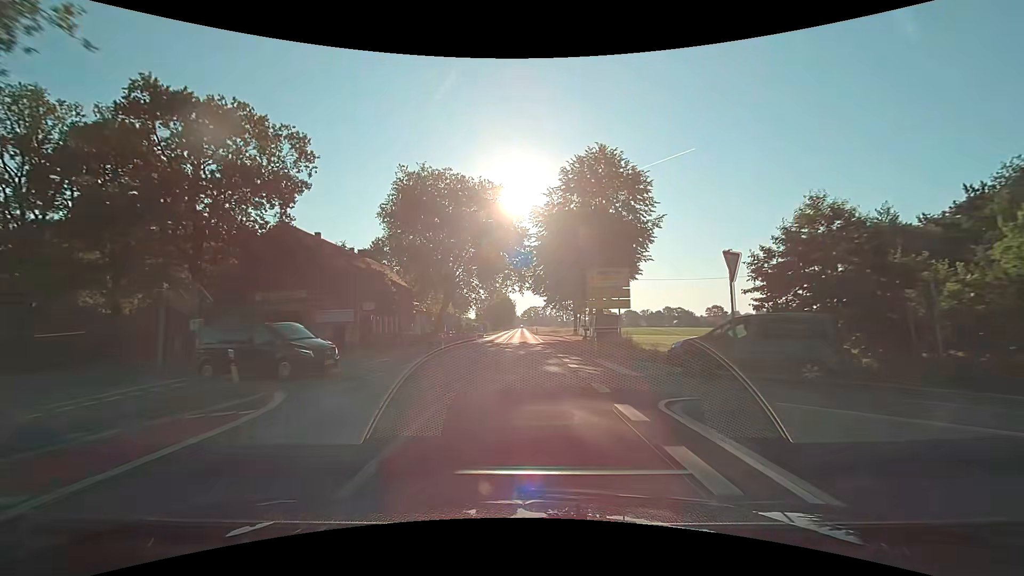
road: secondary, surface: asphalt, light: Day
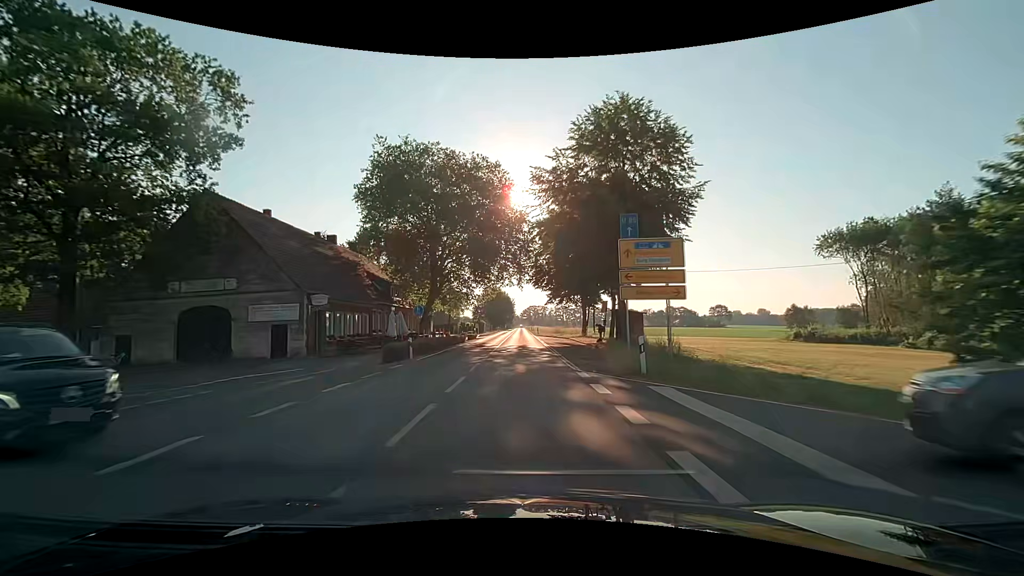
(0.0, +9.3) m; 0°
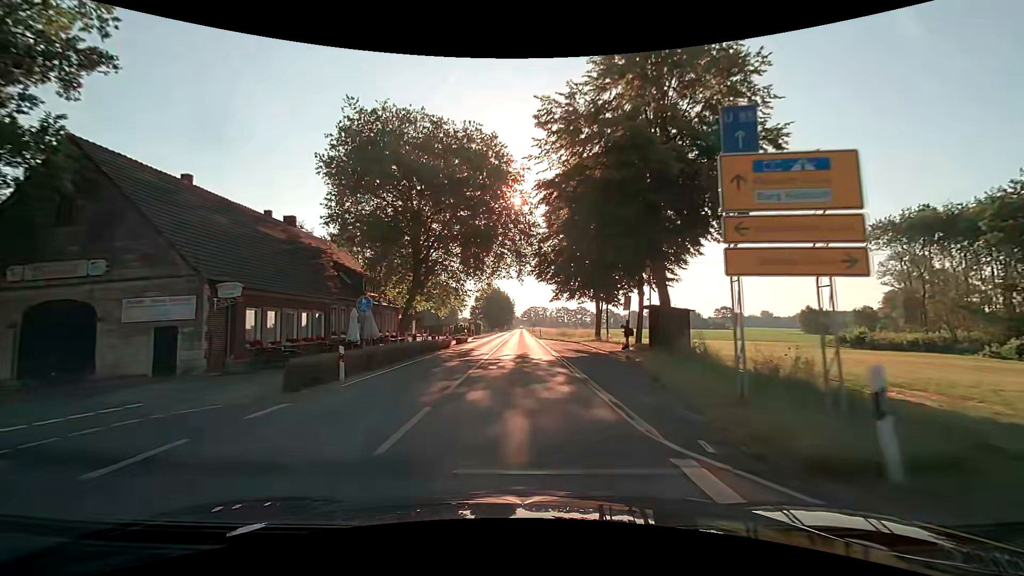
(0.0, +9.3) m; 0°
